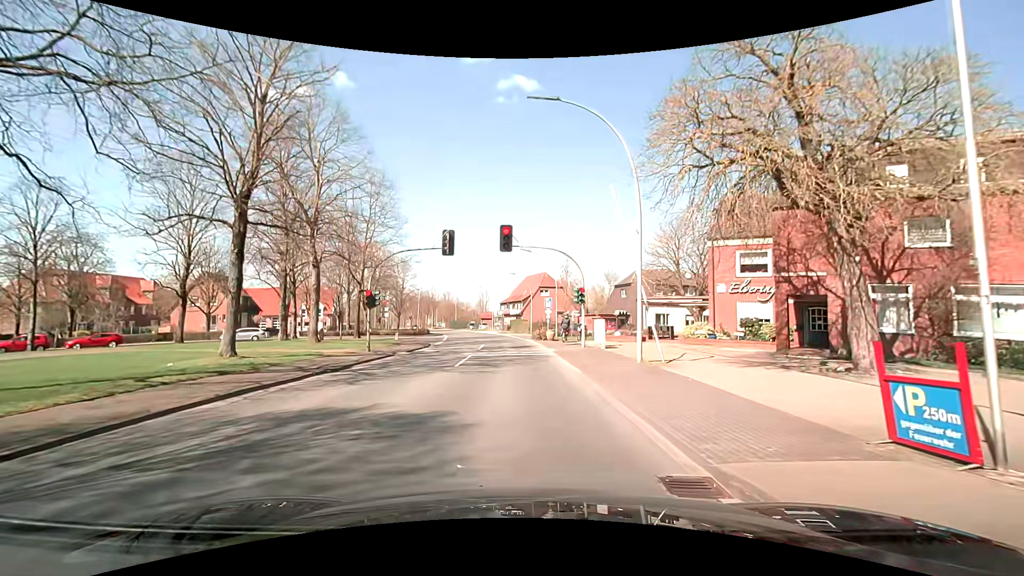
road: secondary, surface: asphalt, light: Day
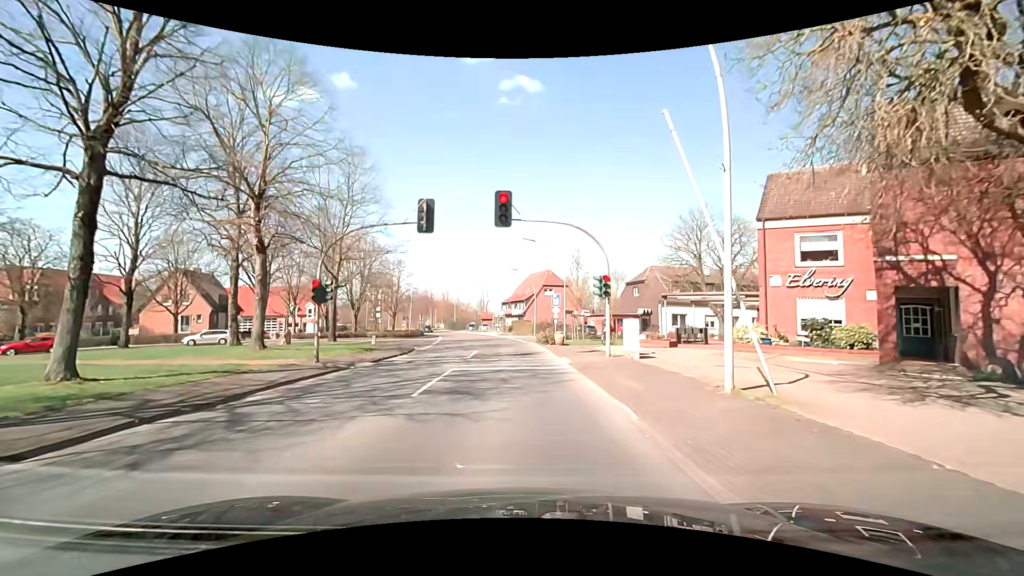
(-0.1, +6.7) m; 0°
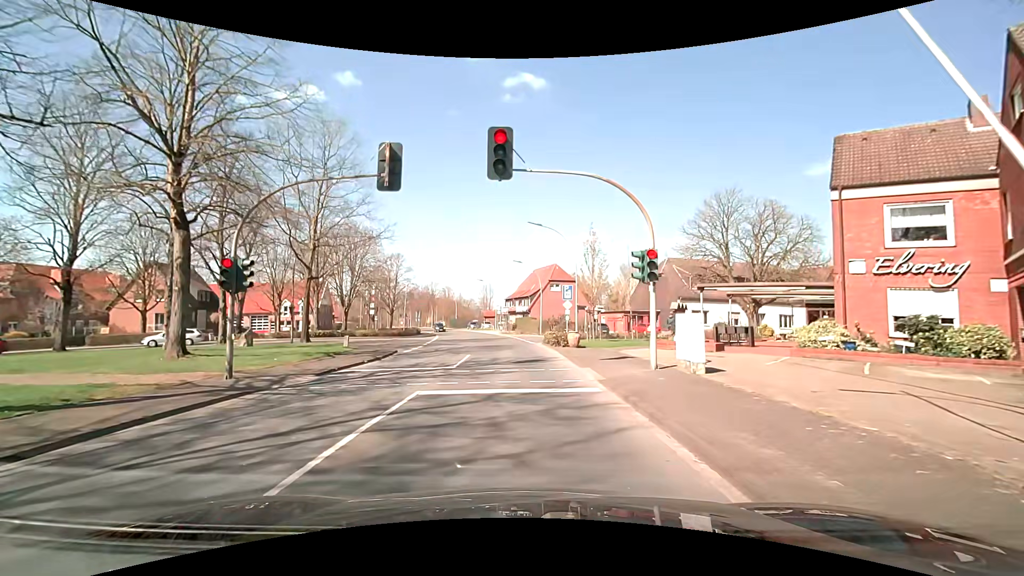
(-0.1, +5.8) m; -2°
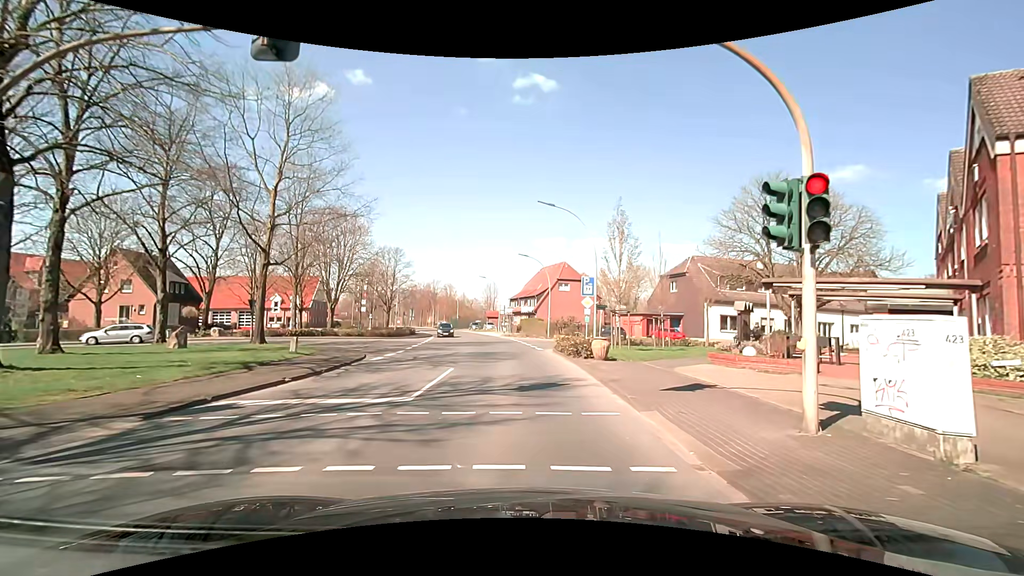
(0.0, +6.5) m; -1°
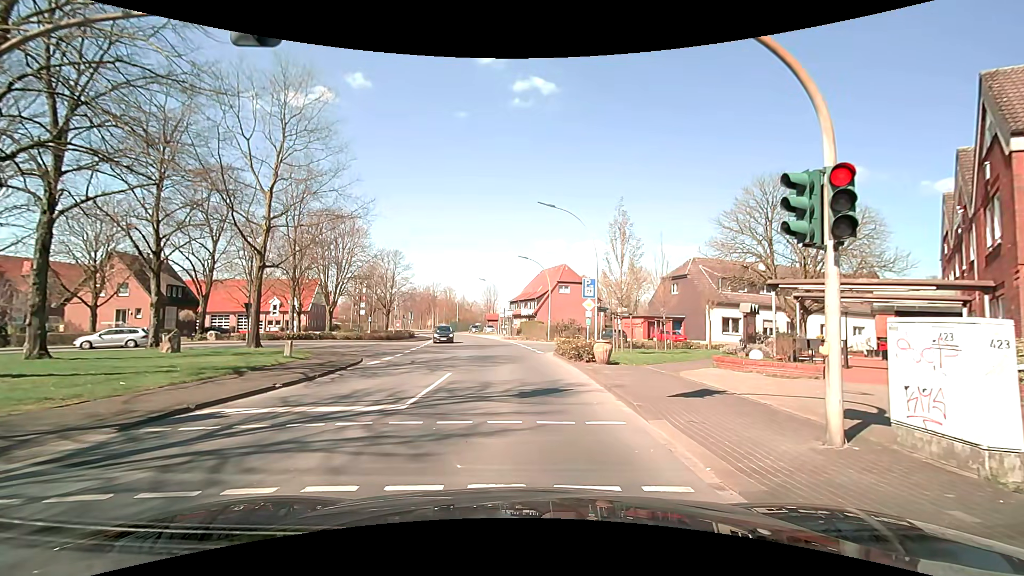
(0.0, +0.5) m; 0°
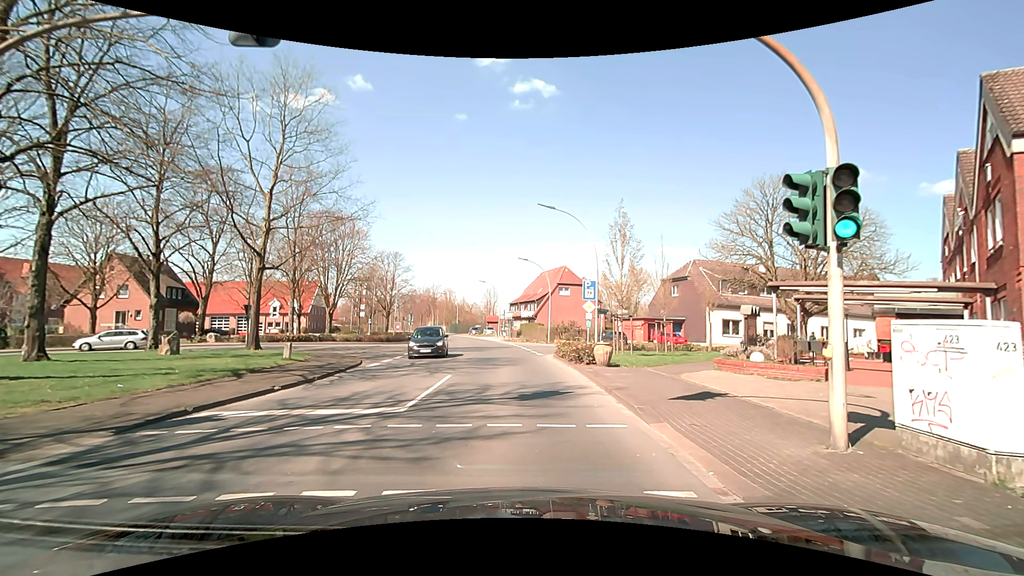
(0.0, +0.1) m; 0°
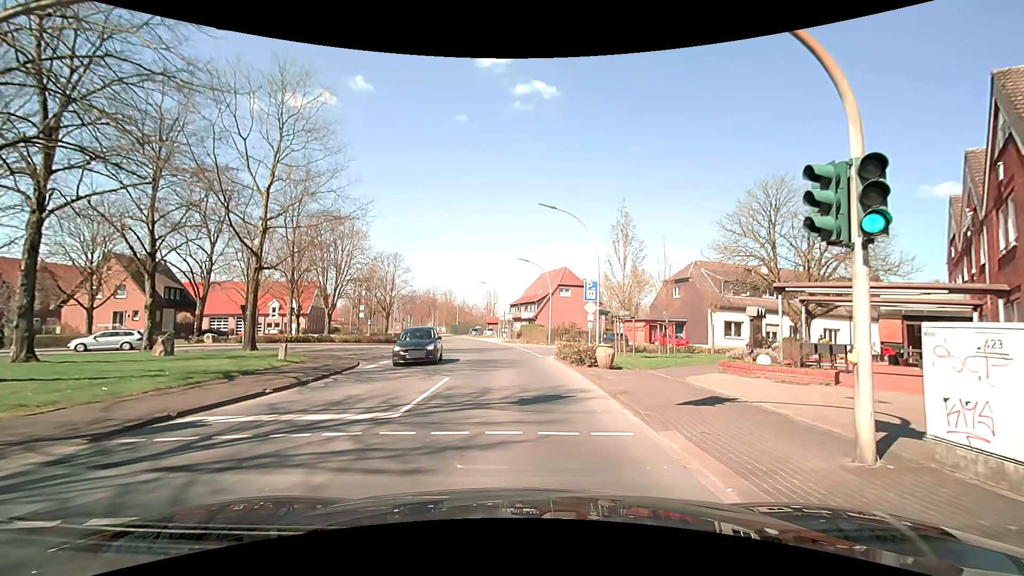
(0.0, +0.5) m; 0°
